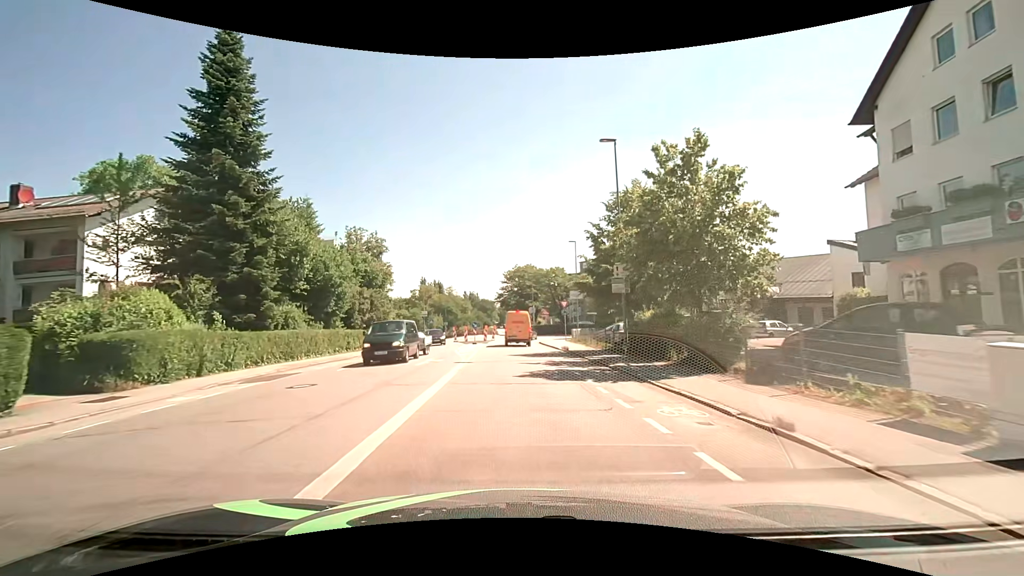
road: tertiary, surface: asphalt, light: Day
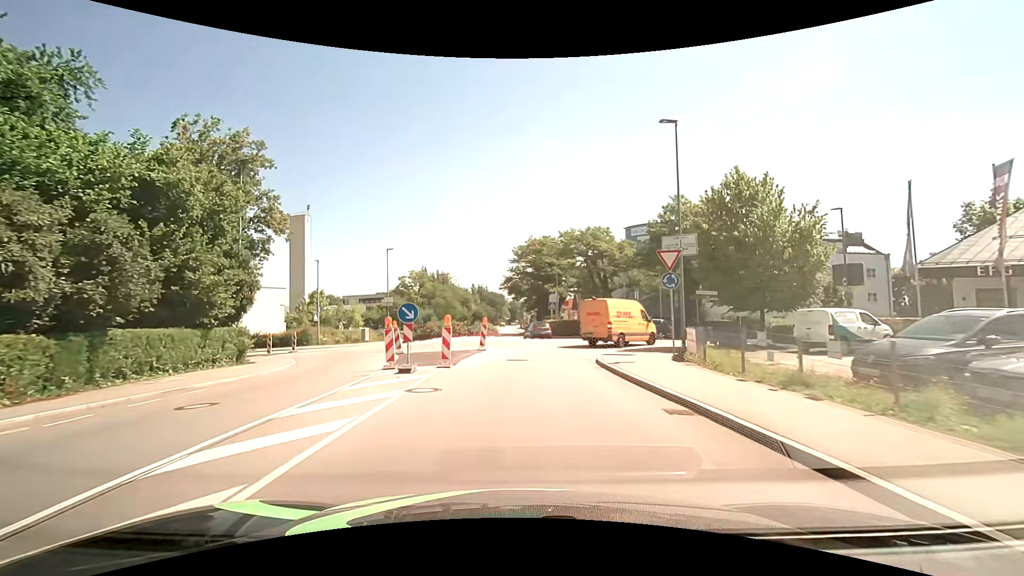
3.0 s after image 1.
(-0.2, +30.1) m; -1°
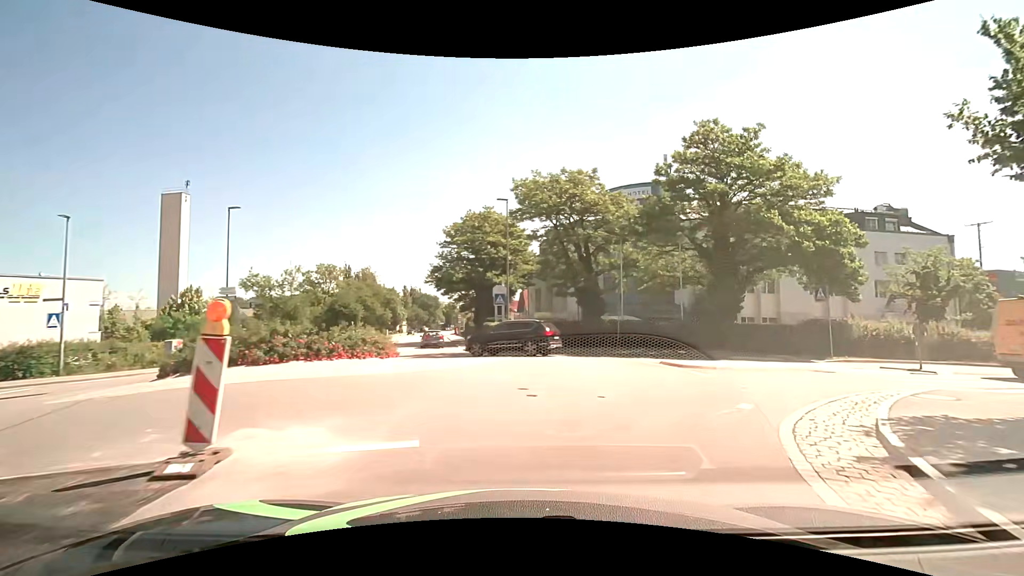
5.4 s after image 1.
(+0.5, +19.7) m; +7°
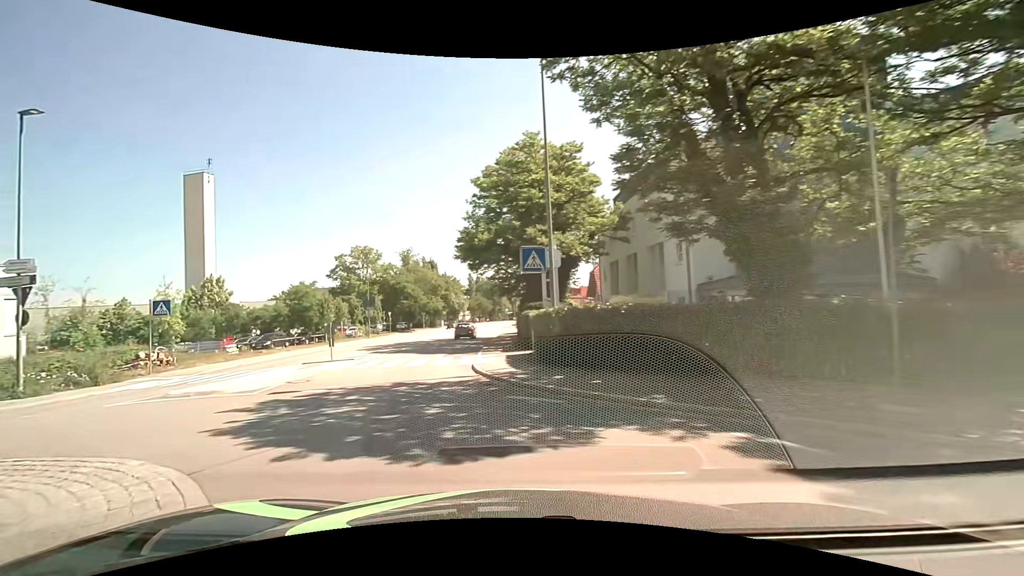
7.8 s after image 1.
(+0.8, +18.2) m; -9°
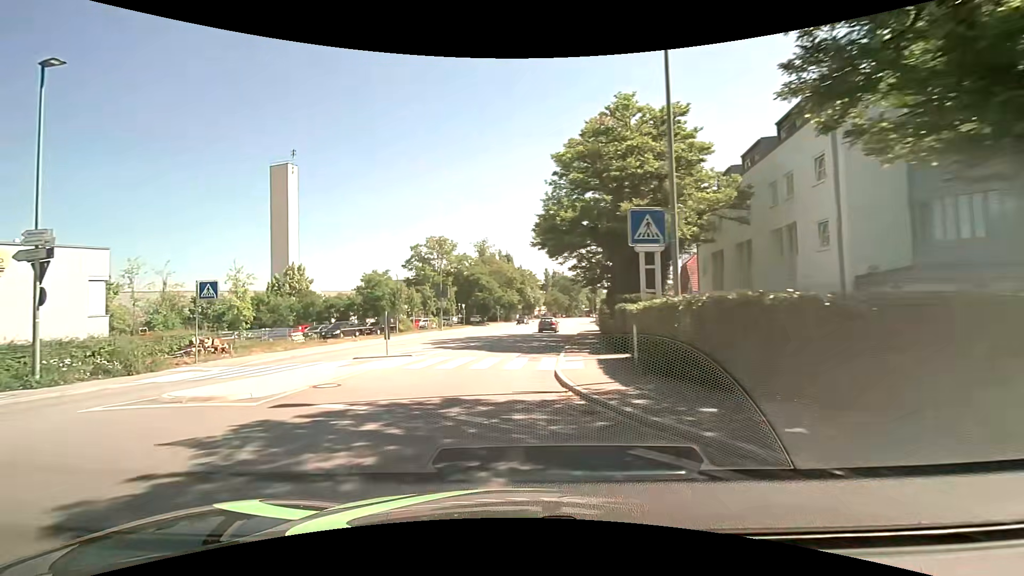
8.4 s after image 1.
(-0.3, +4.5) m; -9°
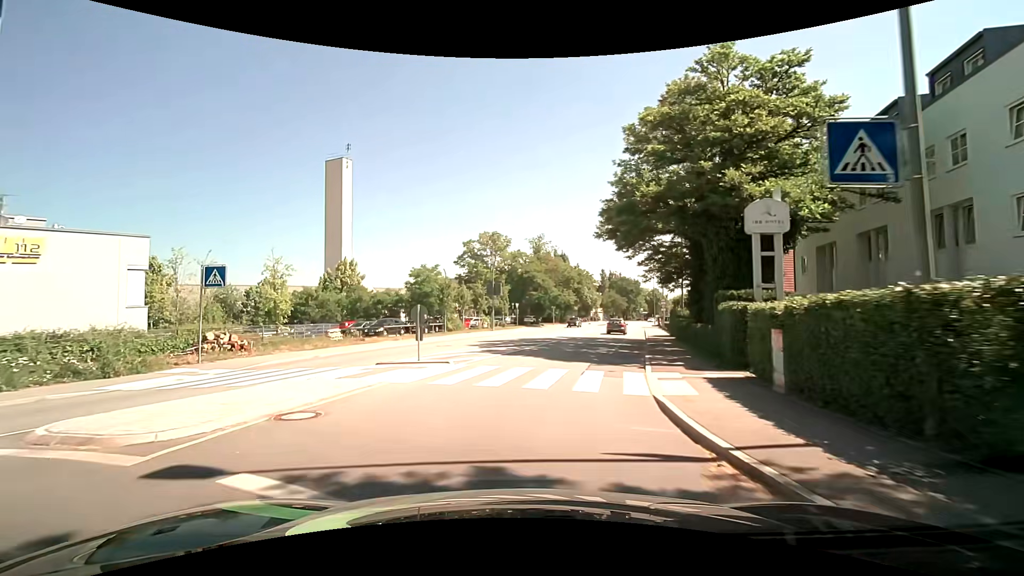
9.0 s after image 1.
(-0.2, +4.7) m; -5°
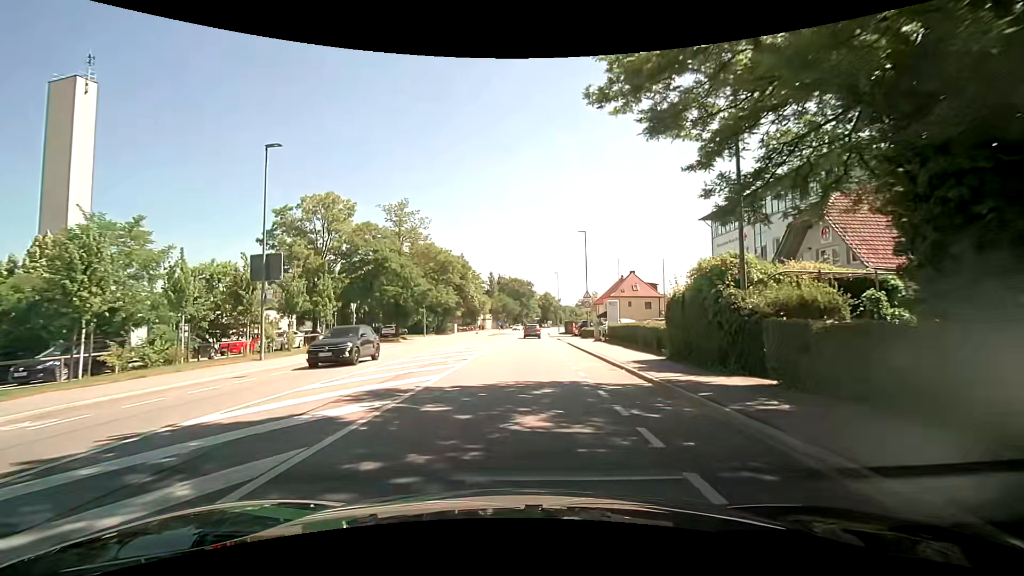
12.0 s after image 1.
(+3.7, +27.6) m; +13°
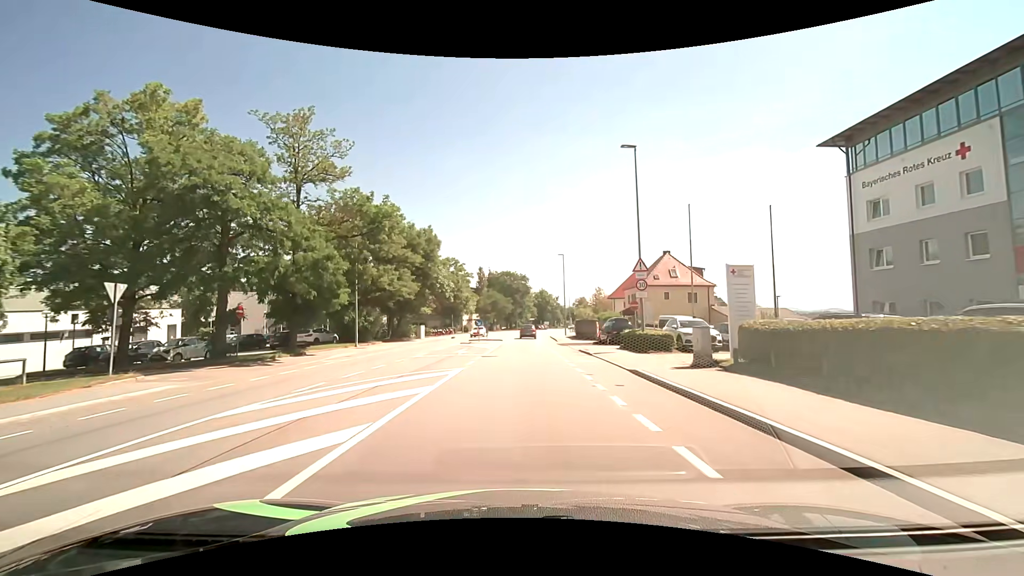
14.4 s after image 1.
(+0.3, +23.2) m; +1°
(0, +10) (0, +20) (0, +30) (0, +40) (0, +50) (+1, +60) (+1, +70) (+2, +80) (+3, +90) (+5, +100) m
